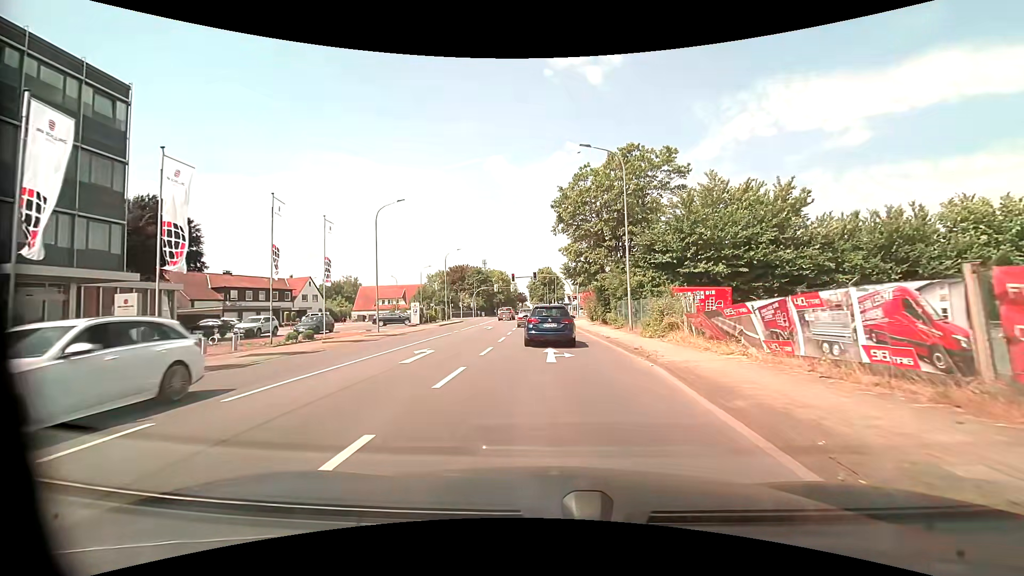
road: tertiary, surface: asphalt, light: Day
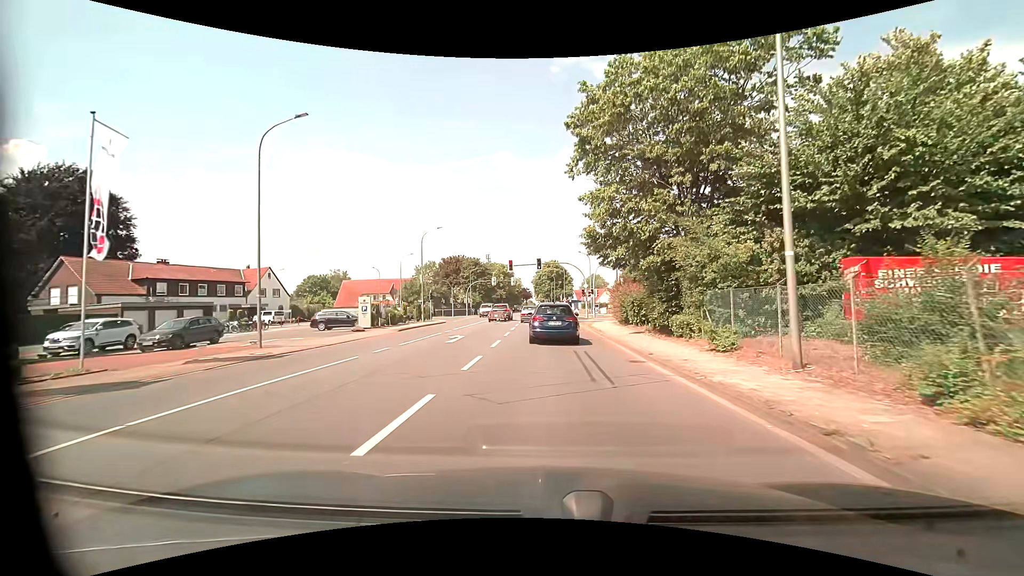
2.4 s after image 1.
(-0.2, +15.8) m; -1°
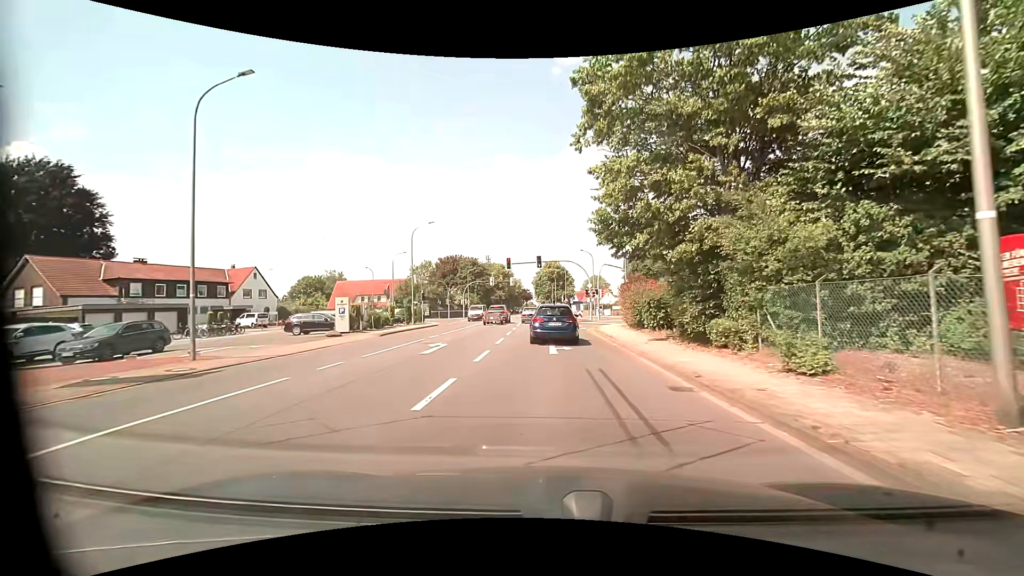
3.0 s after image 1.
(0.0, +4.0) m; -1°
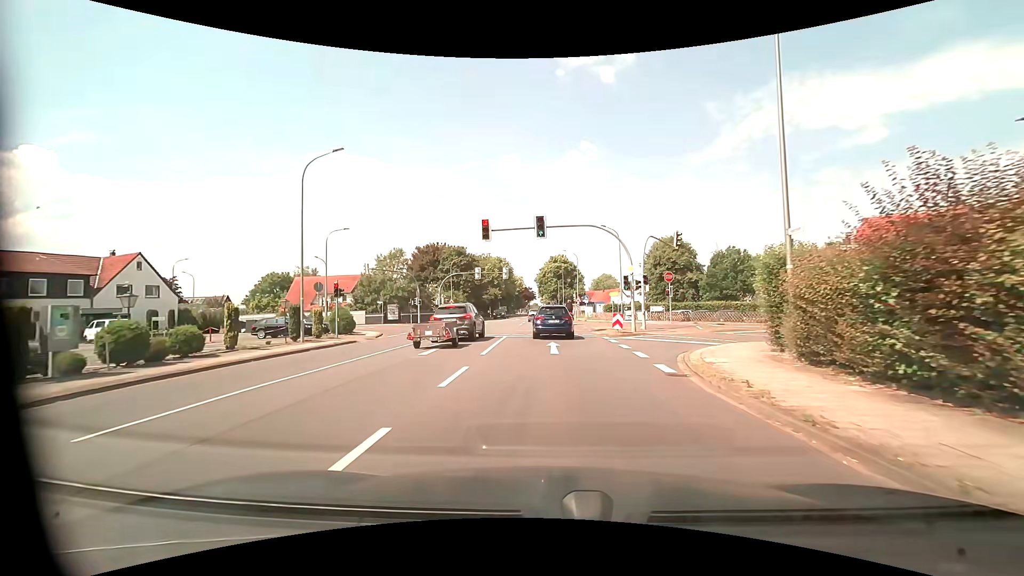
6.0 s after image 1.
(0.0, +22.2) m; 0°
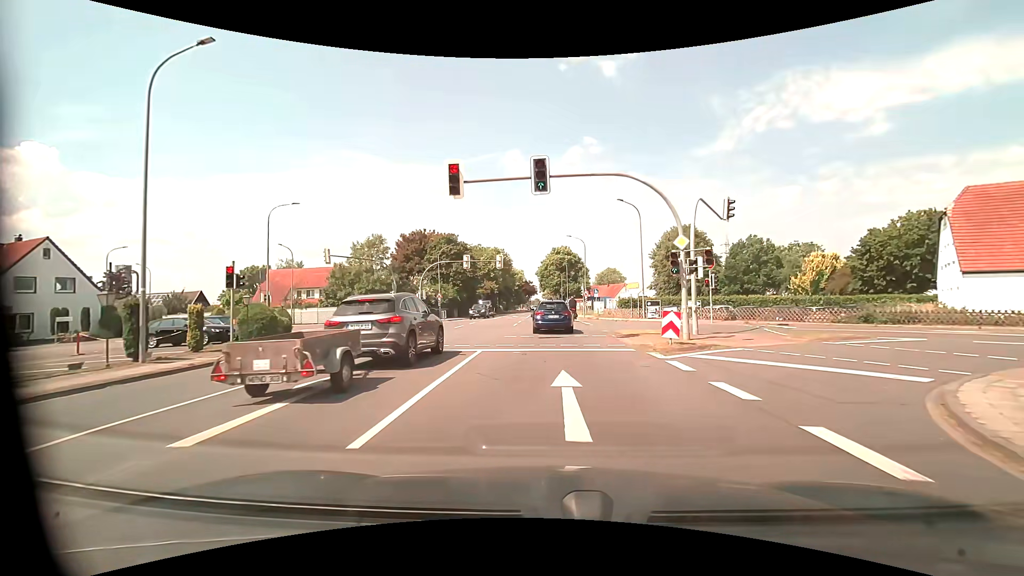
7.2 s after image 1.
(-0.1, +10.1) m; 0°
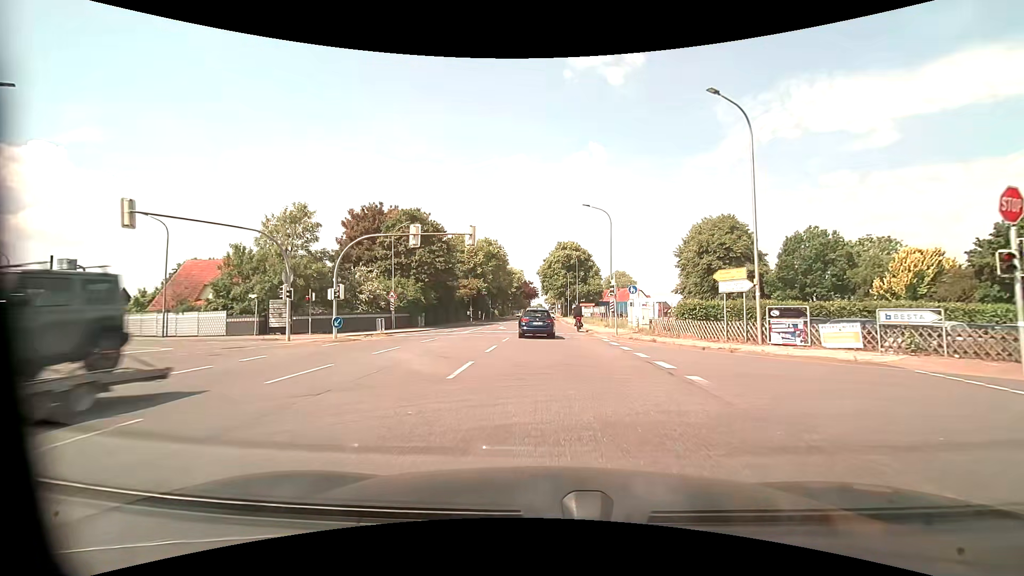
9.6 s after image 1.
(-0.3, +21.3) m; -1°
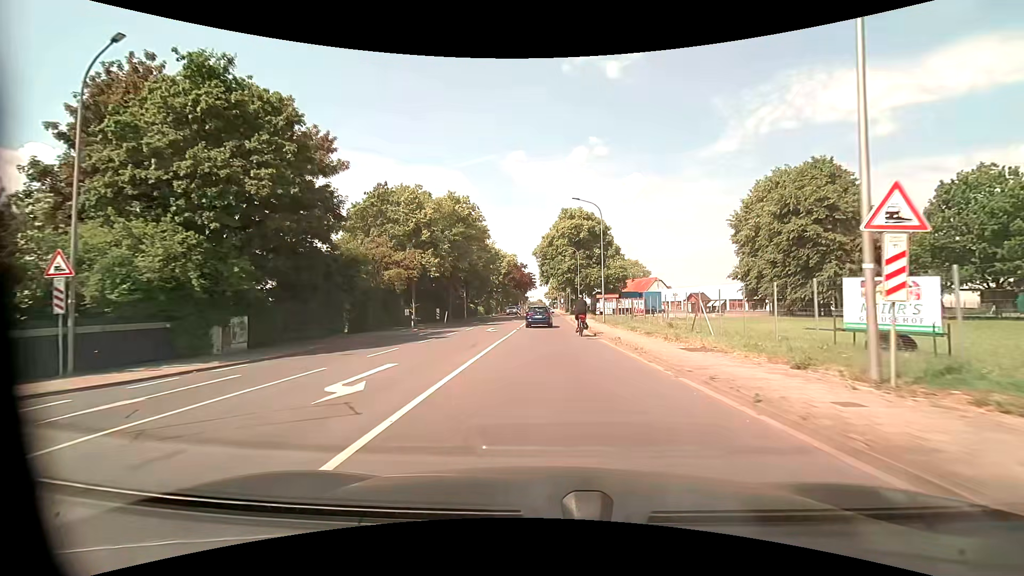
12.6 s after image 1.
(0.0, +30.9) m; 0°
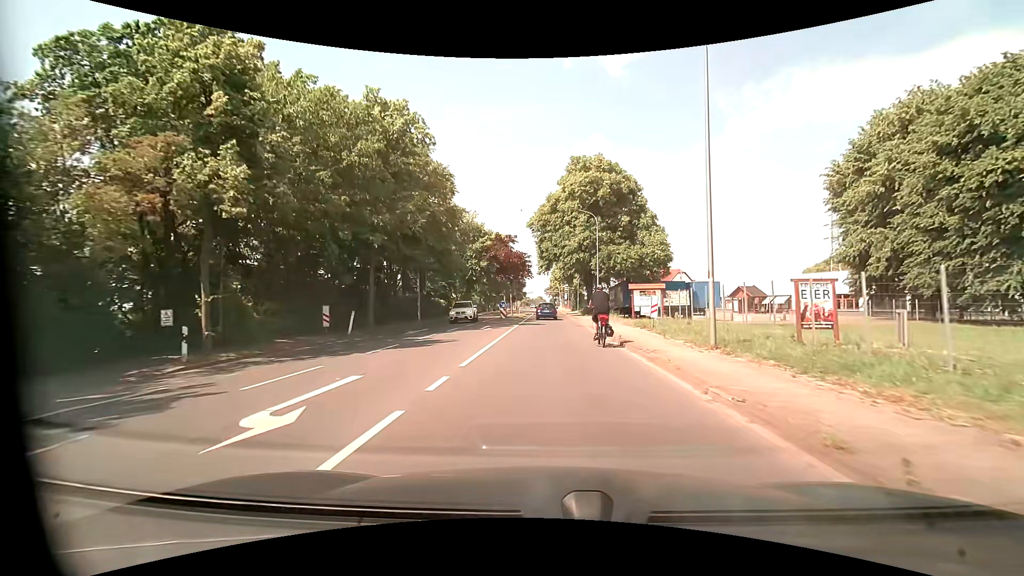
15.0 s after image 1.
(-0.1, +24.4) m; -1°
(0, +10) (0, +20) (0, +30) (0, +40) (+1, +50) (+1, +60) (+1, +70) (0, +80) (0, +90) (0, +100) m
